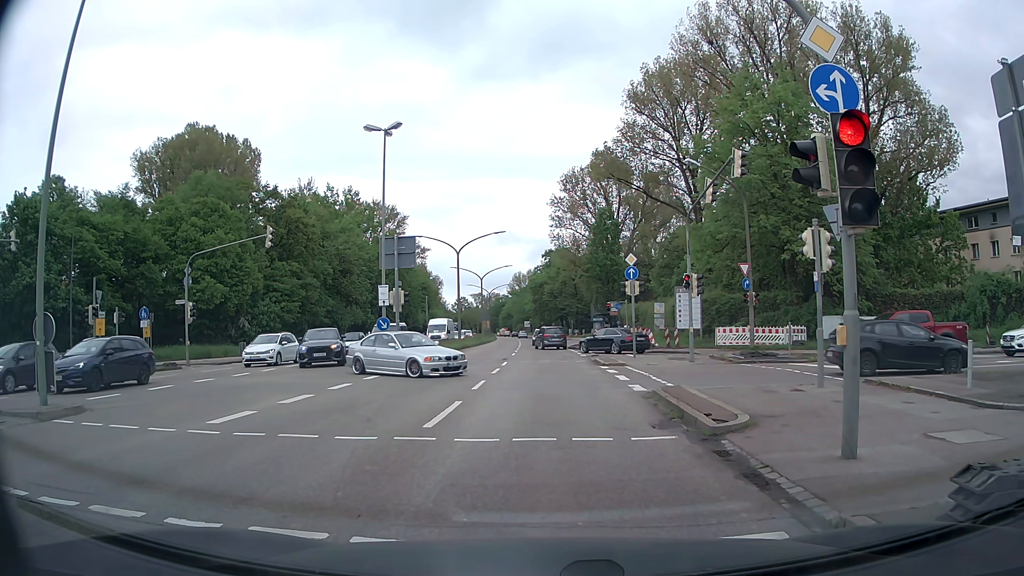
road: primary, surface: asphalt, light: Day
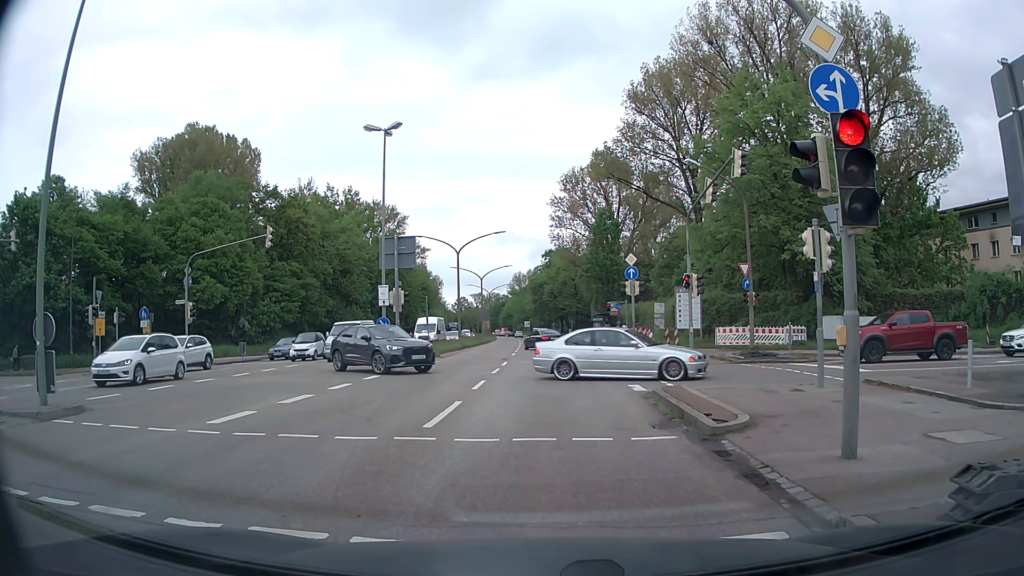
(0.0, 0.0) m; 0°
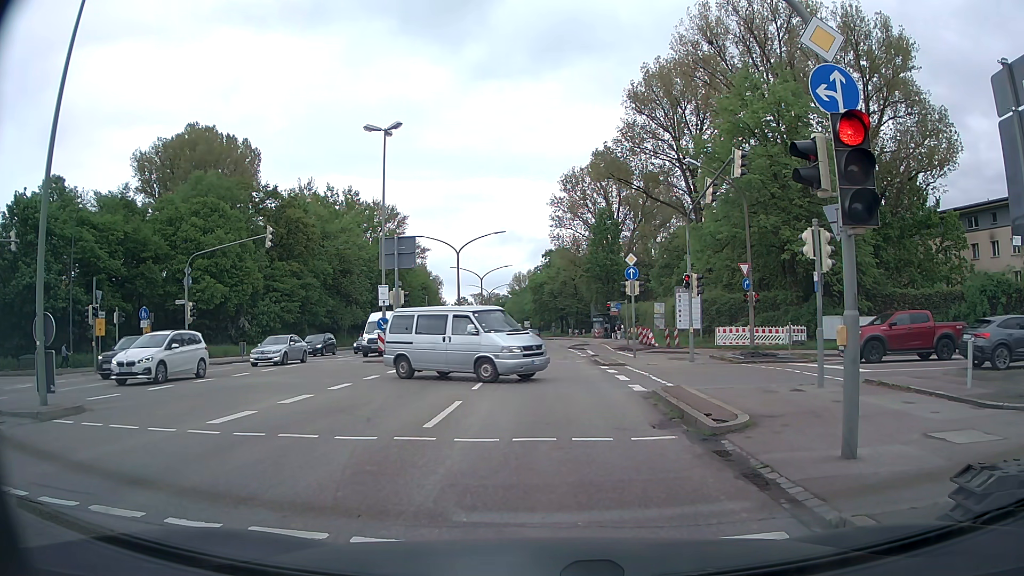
(0.0, 0.0) m; 0°
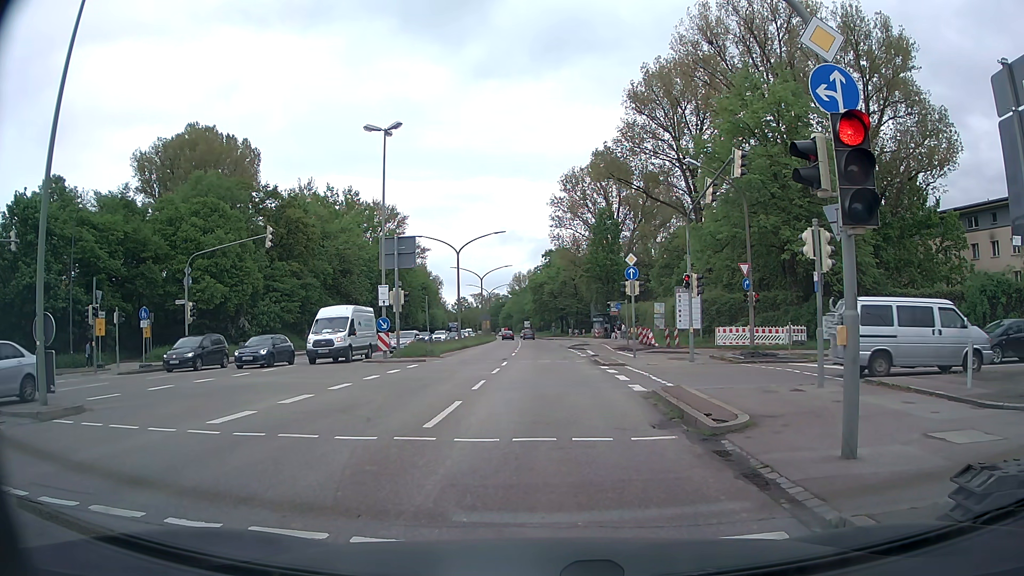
(0.0, 0.0) m; 0°
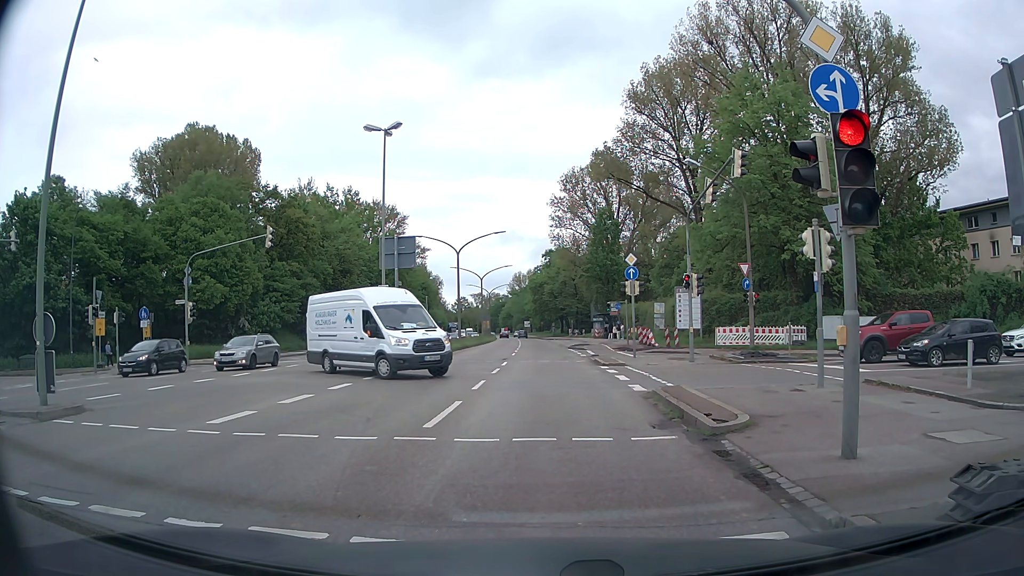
(0.0, 0.0) m; 0°
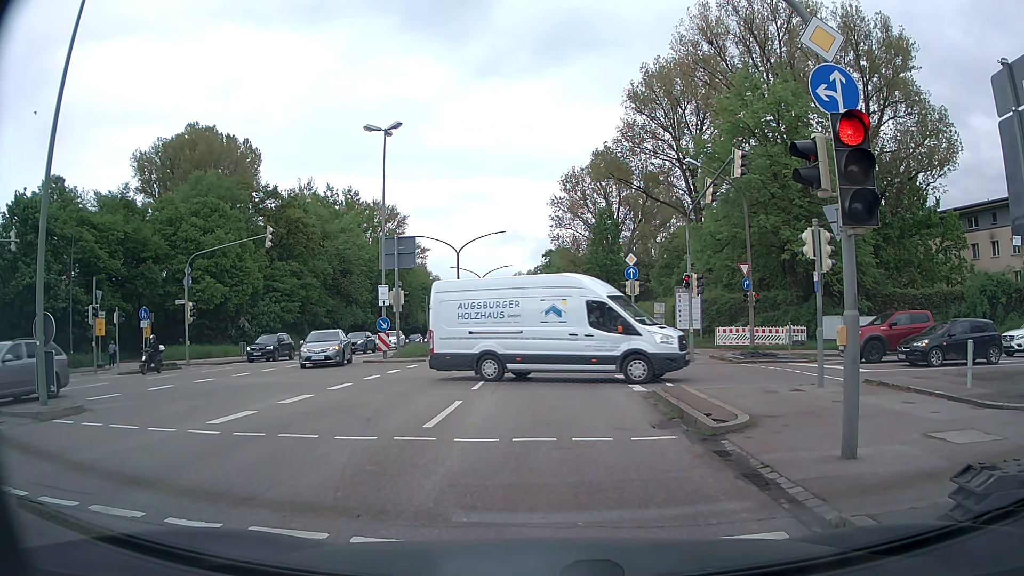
(0.0, 0.0) m; 0°
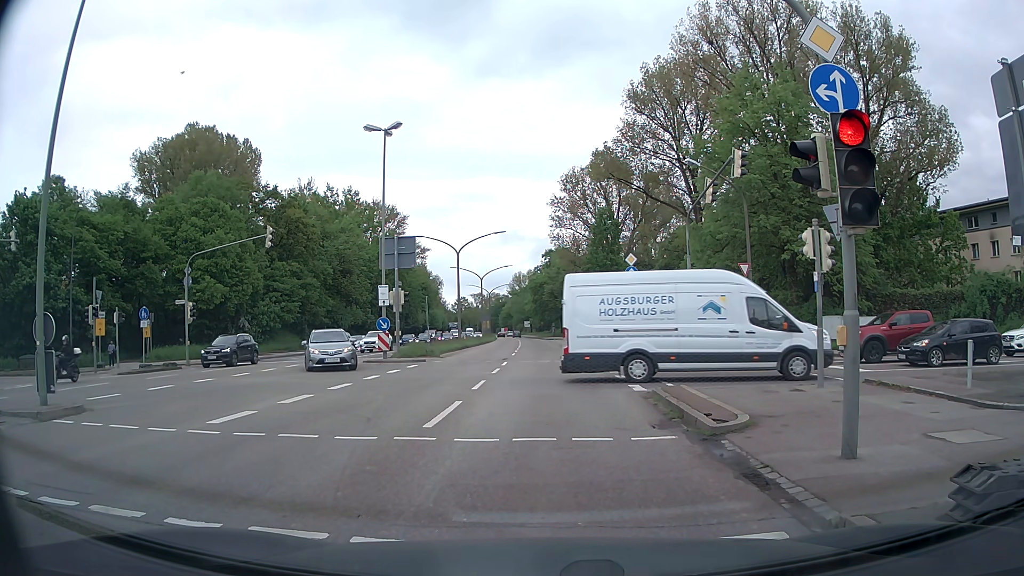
(0.0, 0.0) m; 0°
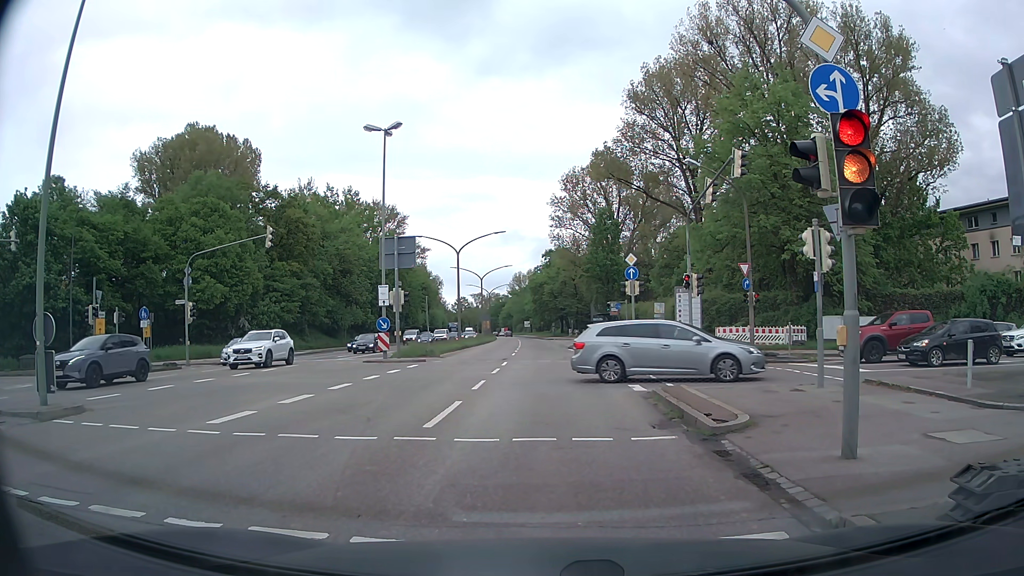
(0.0, 0.0) m; 0°
(0, +10) (+1, +20) (+1, +30) (+1, +40) (+2, +50) (+2, +60) (+2, +70) (+2, +80) (+2, +90) (+2, +100) m
